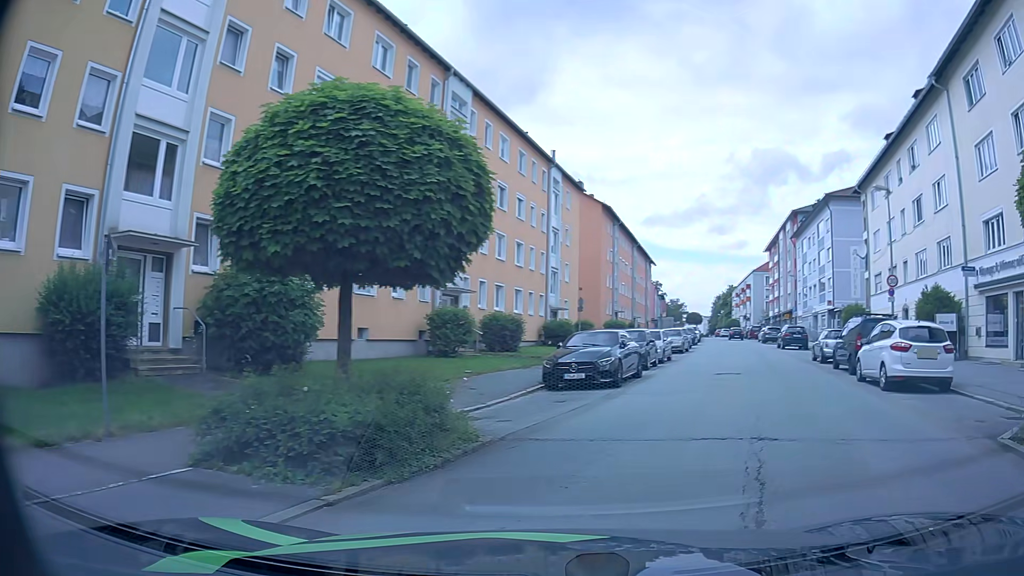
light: Day
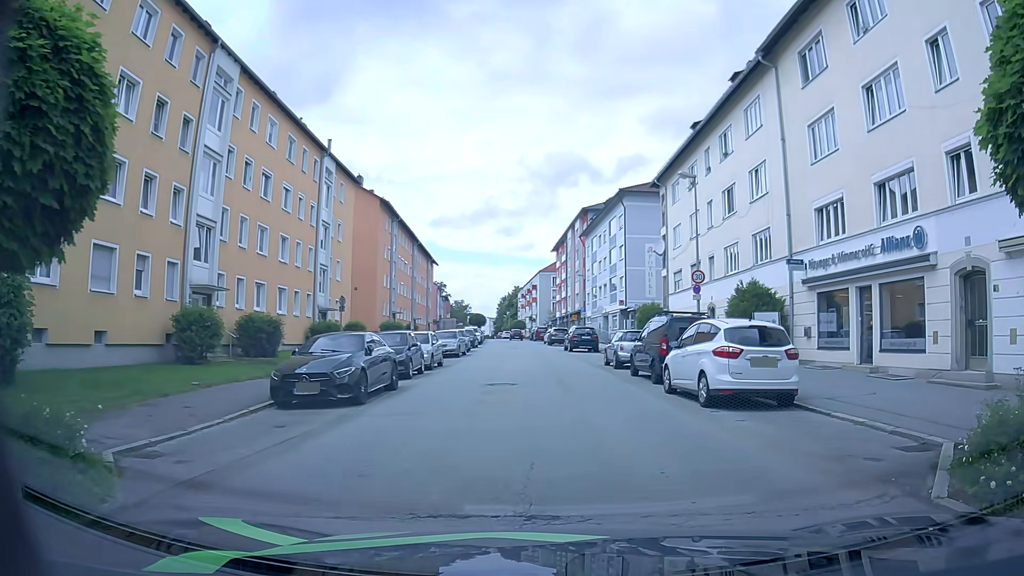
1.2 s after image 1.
(+0.6, +3.4) m; +19°
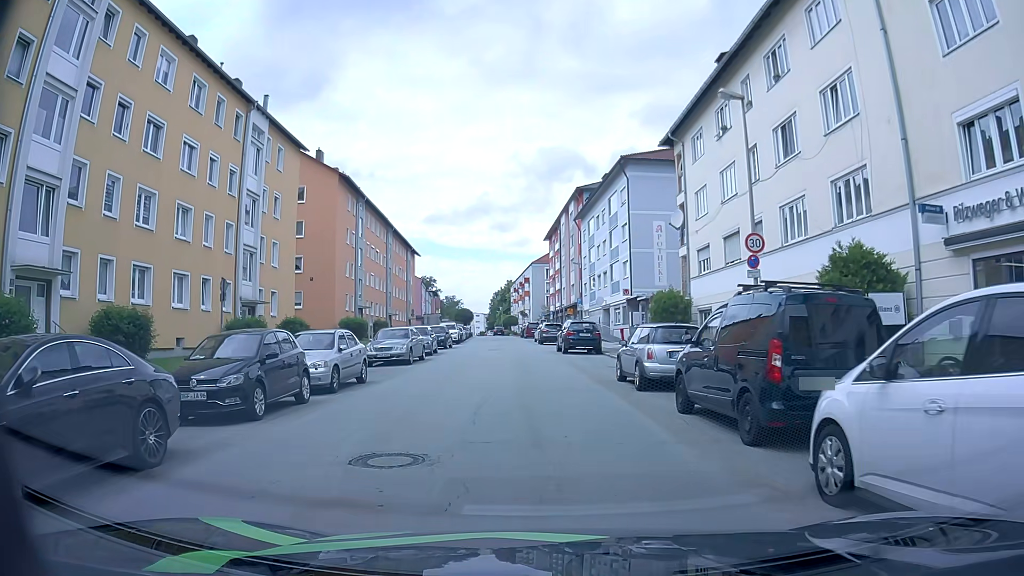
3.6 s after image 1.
(+0.1, +10.1) m; 0°
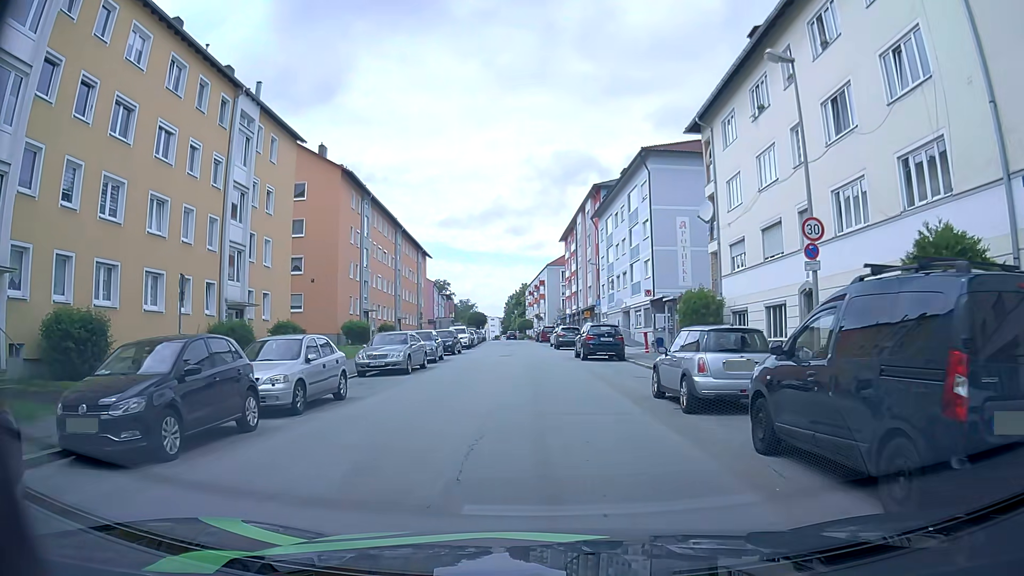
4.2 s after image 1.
(-0.1, +3.3) m; -3°
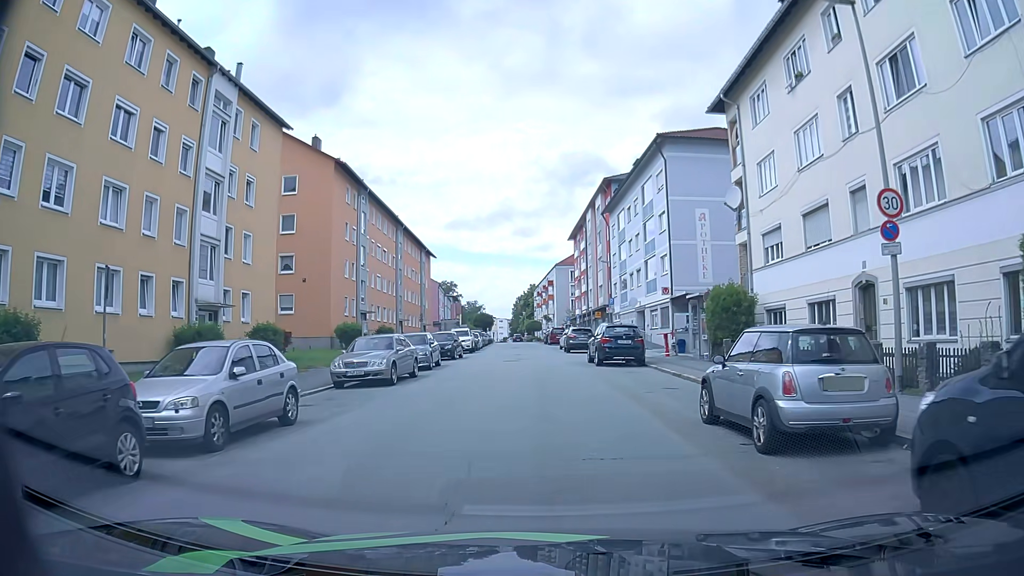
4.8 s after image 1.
(0.0, +3.6) m; 0°
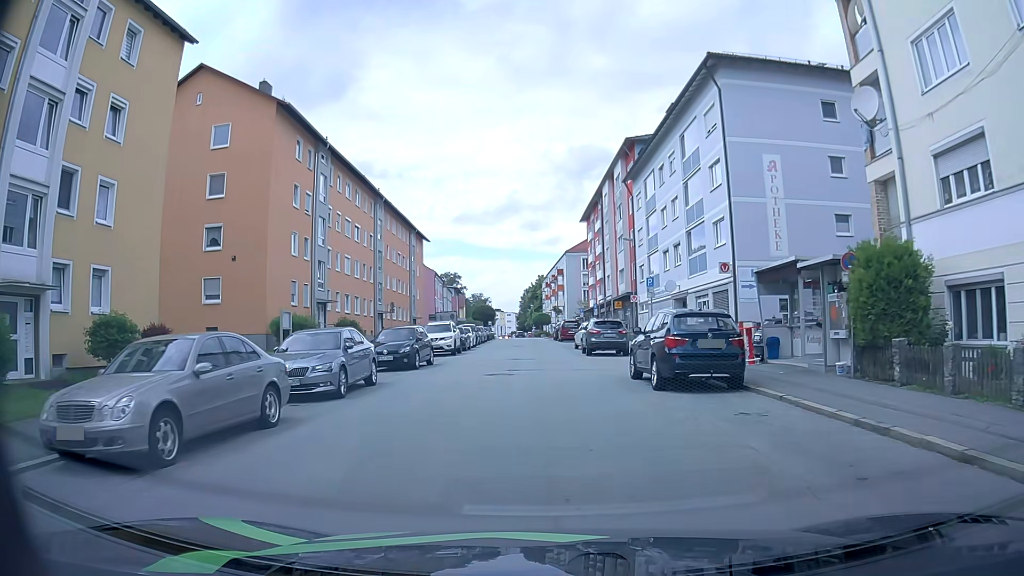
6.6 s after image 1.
(-0.1, +12.5) m; -1°
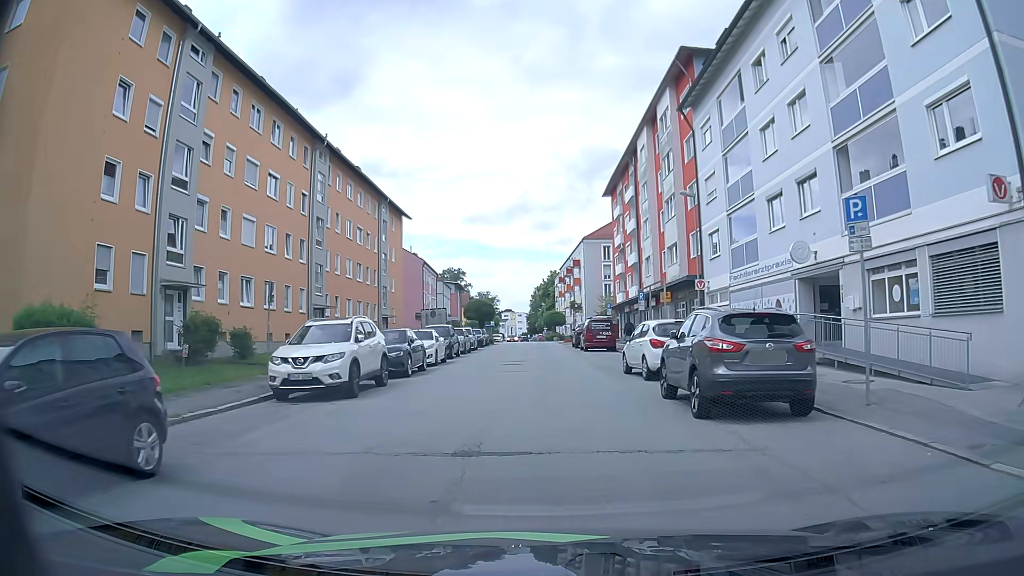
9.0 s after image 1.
(-0.4, +19.2) m; -2°
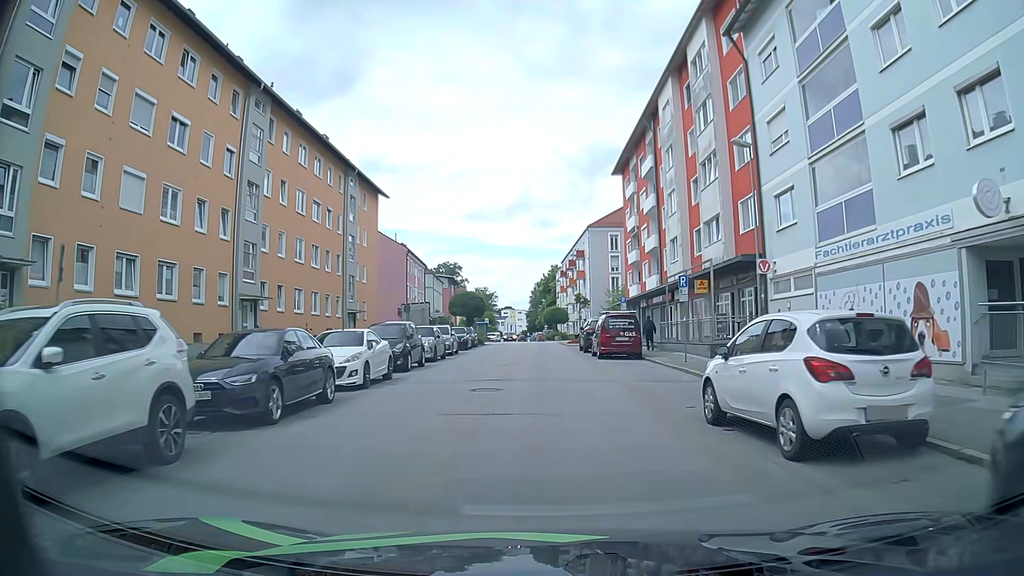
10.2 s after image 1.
(+0.1, +9.9) m; 0°
